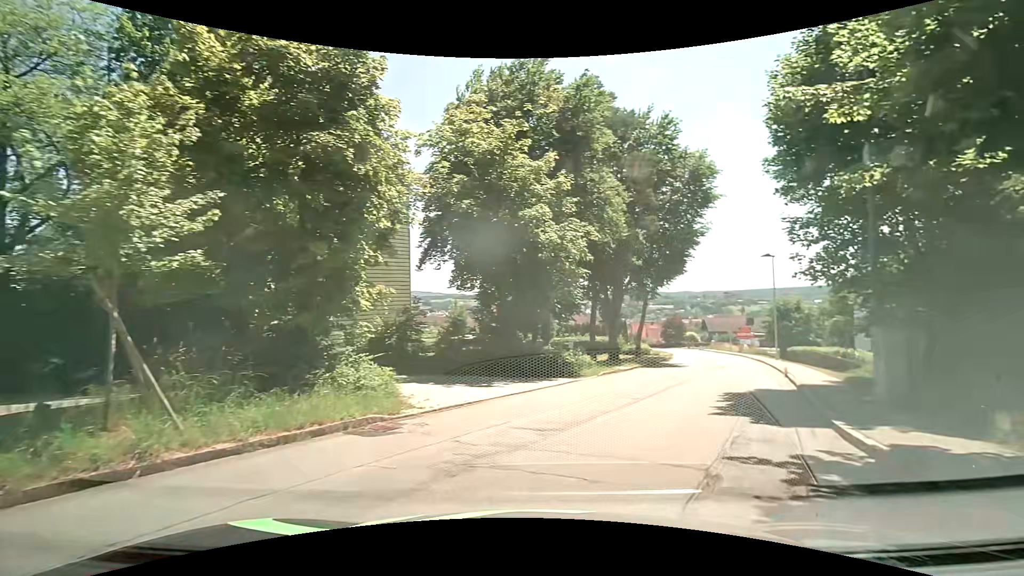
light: Day
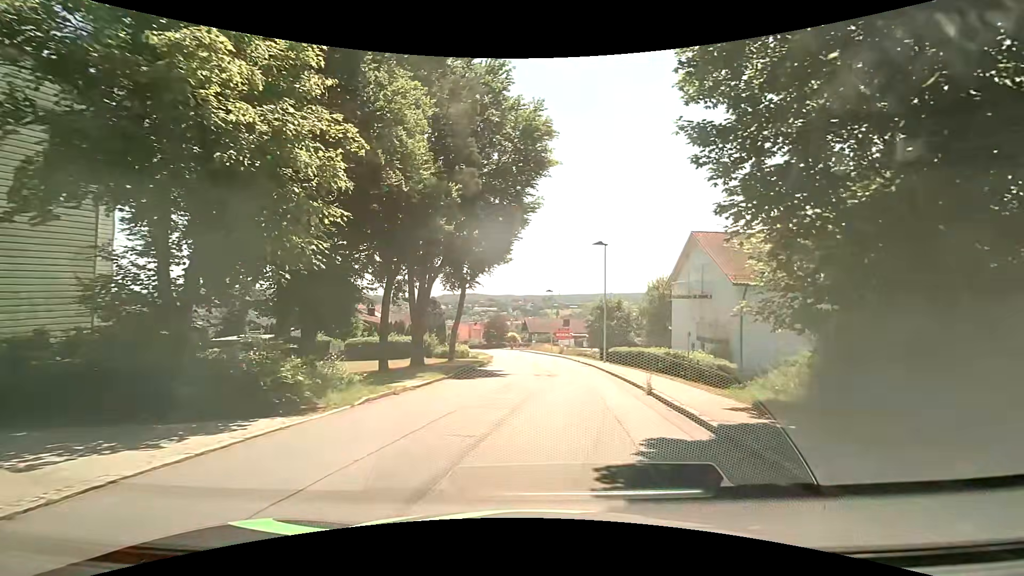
(+1.8, +9.1) m; +17°
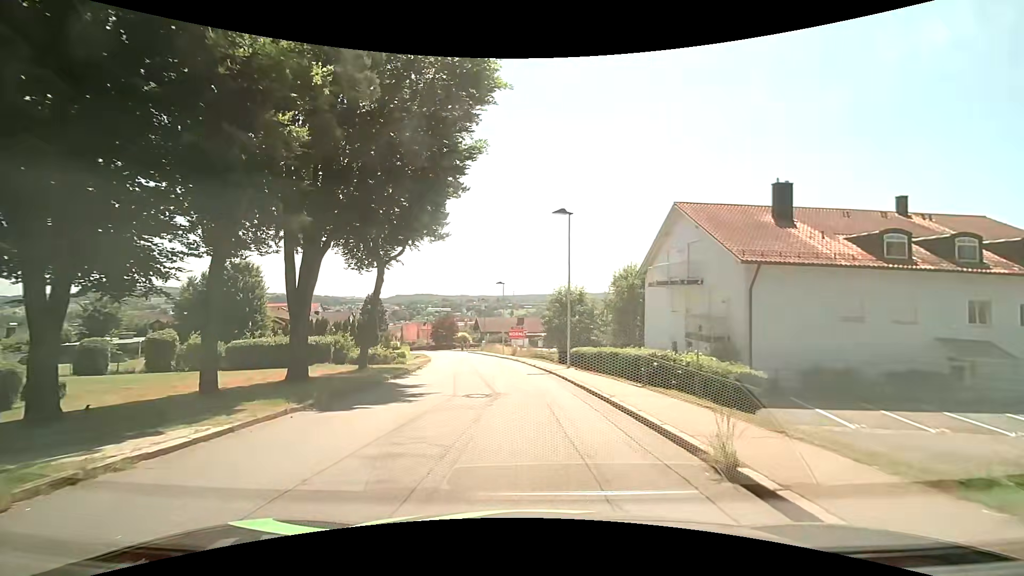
(+0.7, +8.5) m; +5°
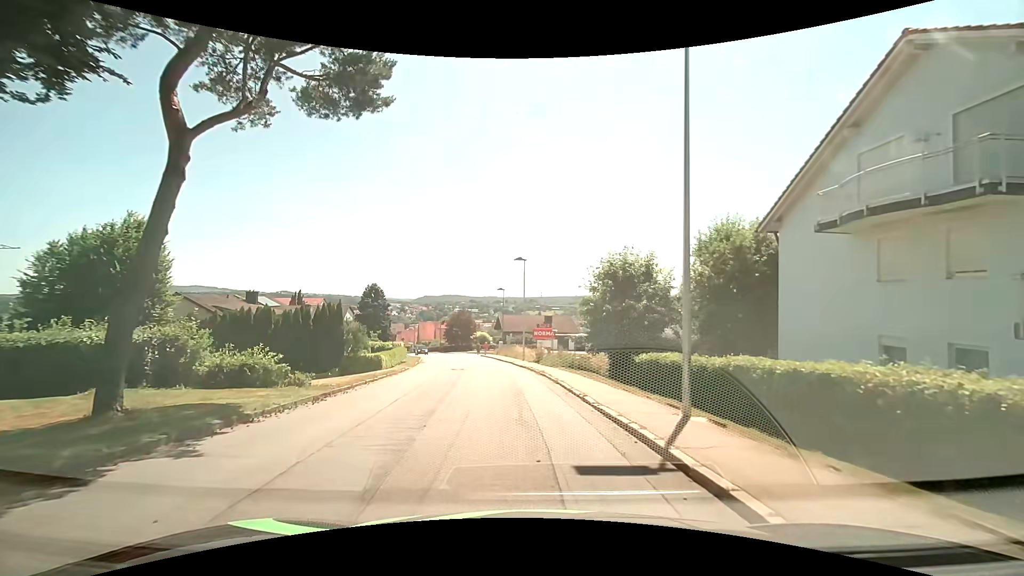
(+0.1, +16.6) m; -2°
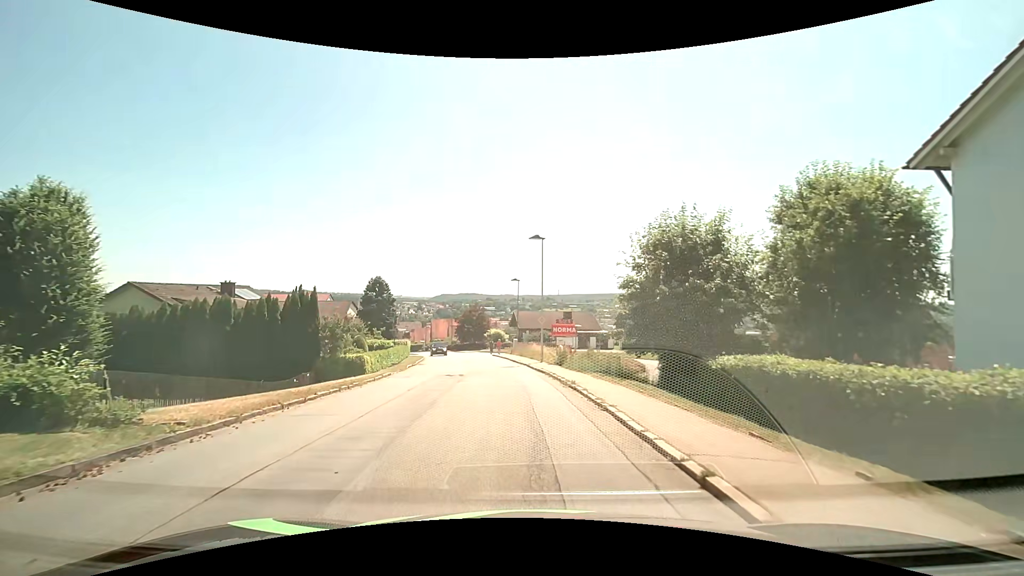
(-0.2, +7.3) m; -2°
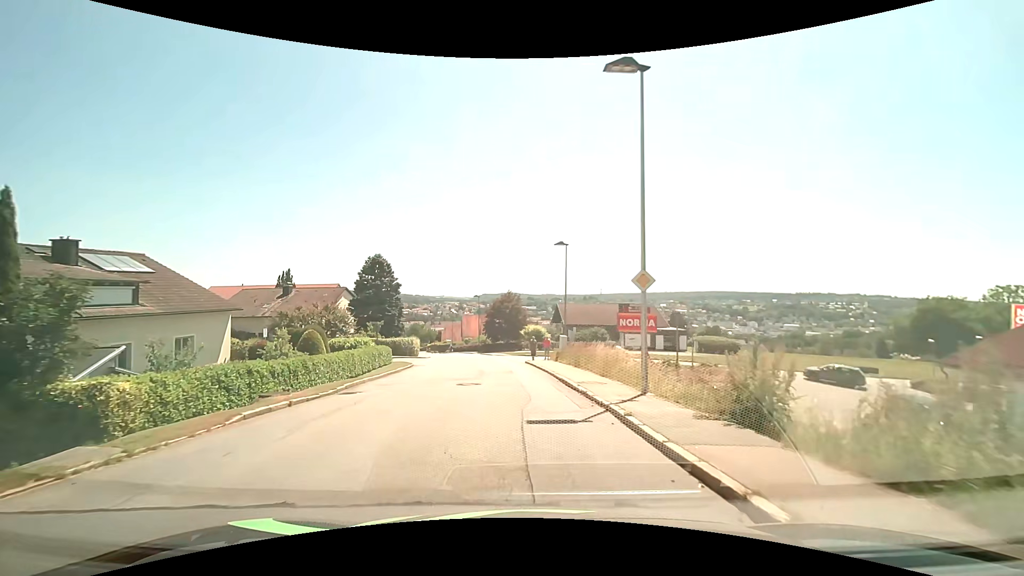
(-0.9, +20.0) m; -5°
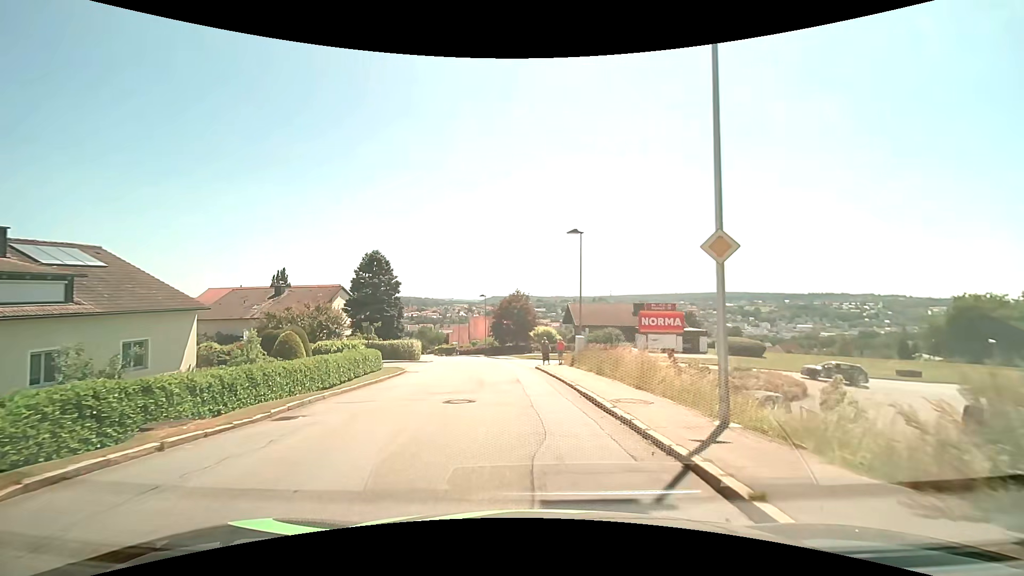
(0.0, +4.3) m; 0°
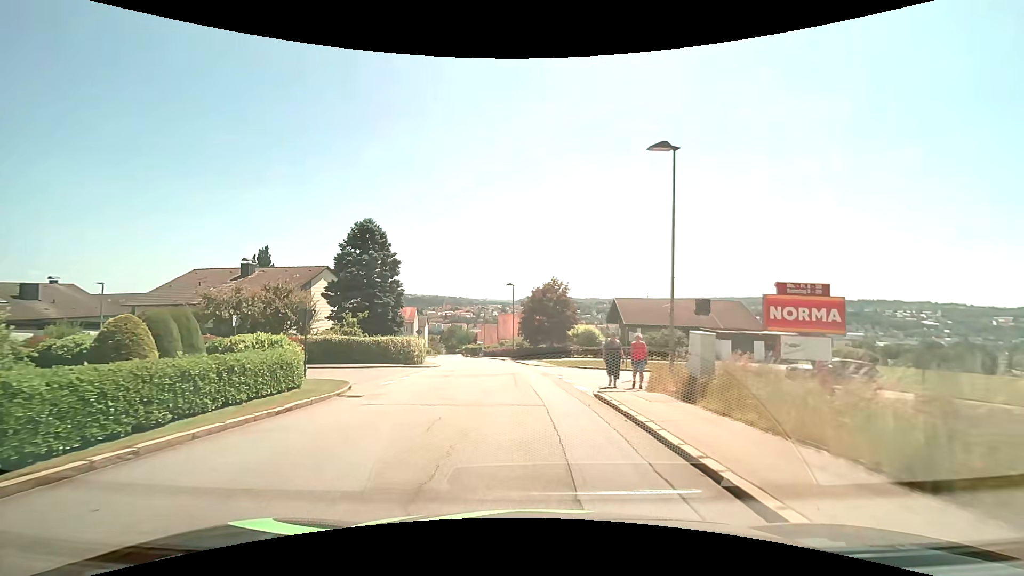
(-0.7, +13.7) m; -6°
(0, +10) (0, +20) (-1, +30) (-2, +40) (-4, +50) (-5, +60) (-7, +70) (-9, +79) (-11, +89) (-13, +99) m
